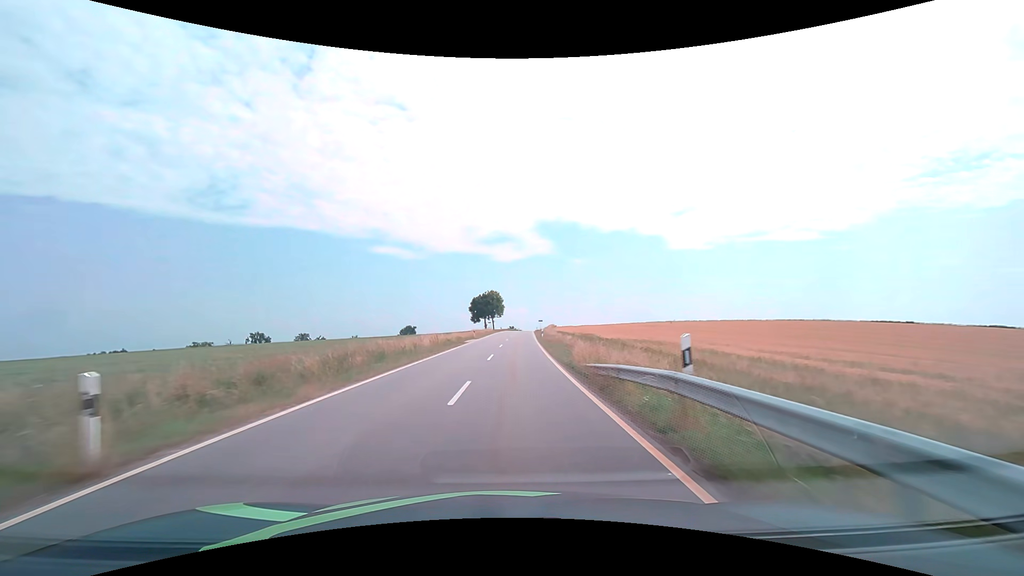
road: tertiary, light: Day
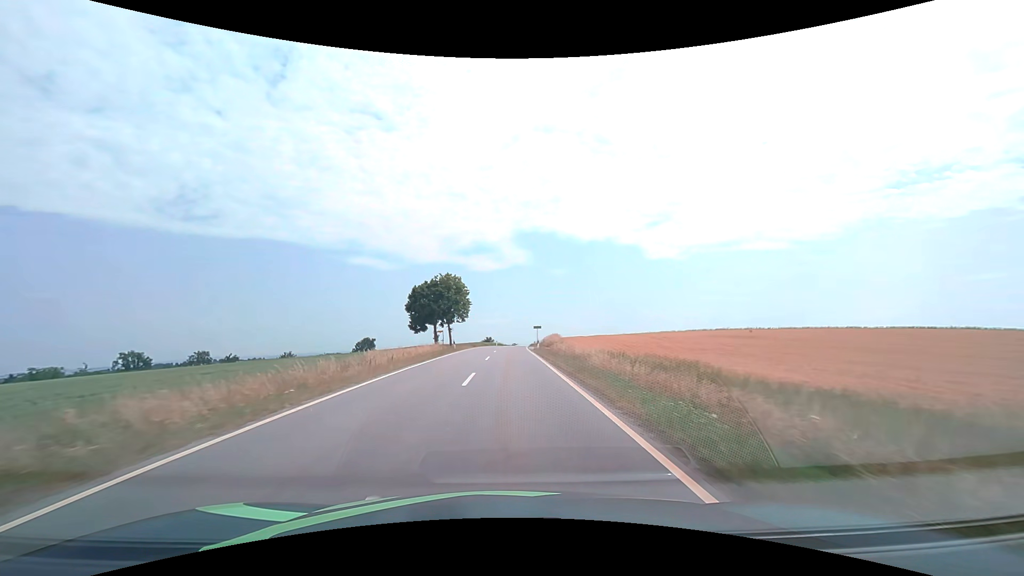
(+1.5, +57.6) m; +2°
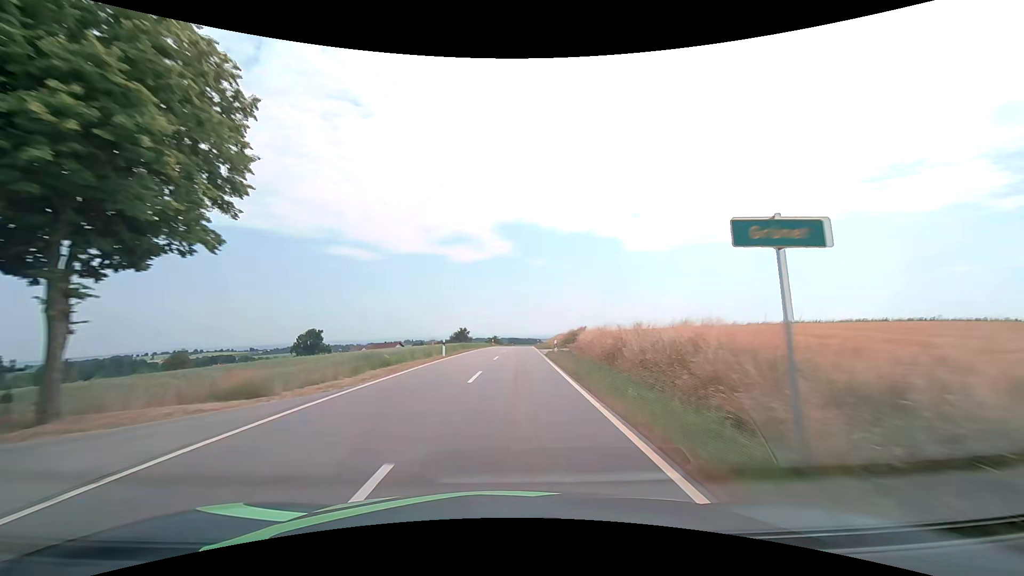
(+0.7, +60.0) m; +2°
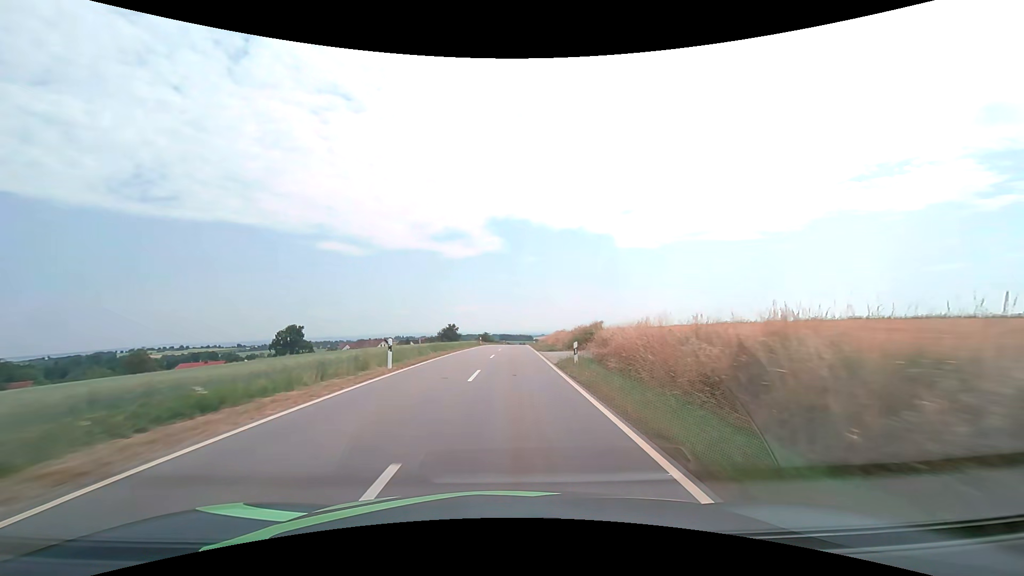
(+0.1, +12.2) m; +1°
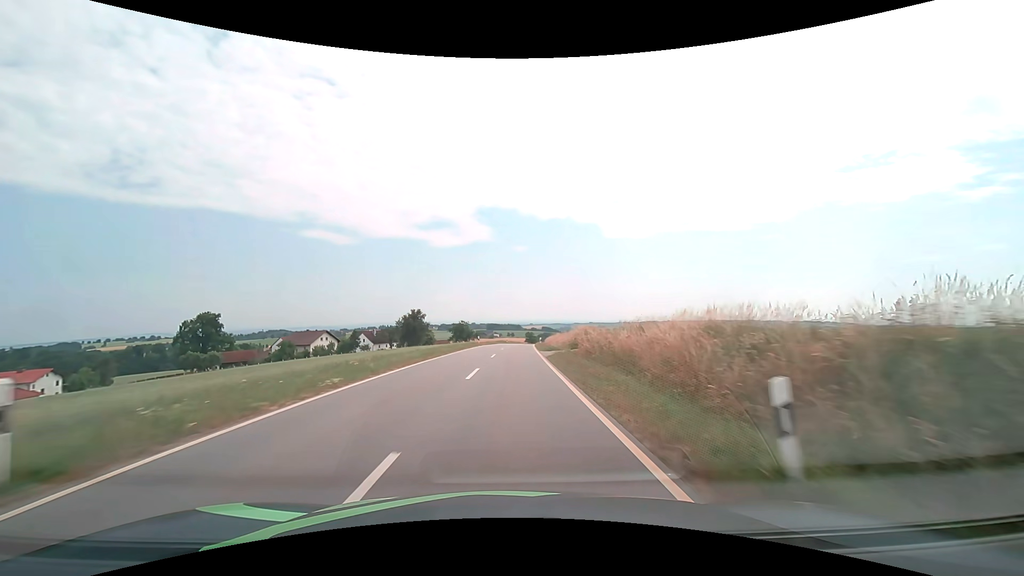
(+1.1, +60.3) m; +1°
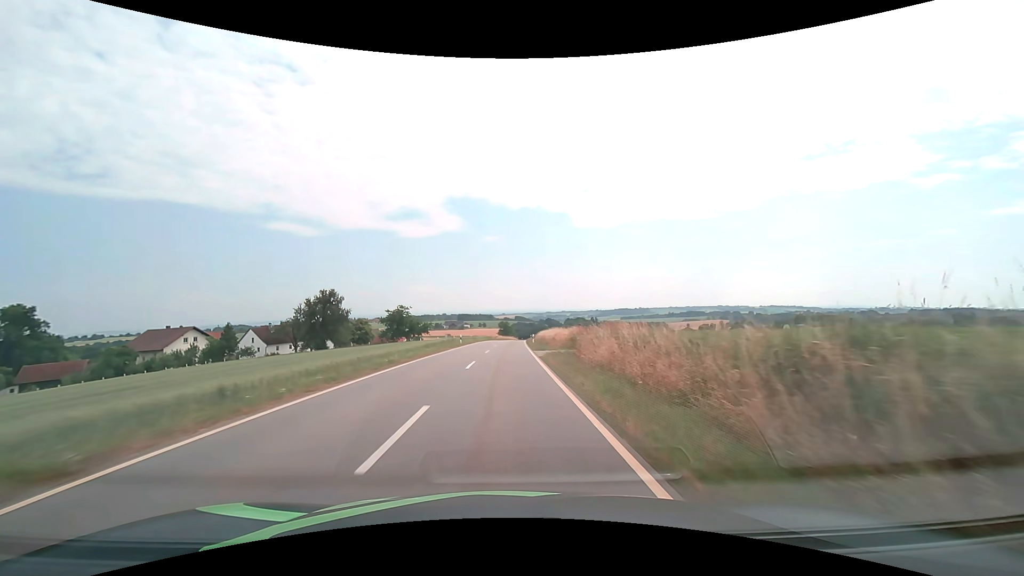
(+1.7, +57.3) m; +3°
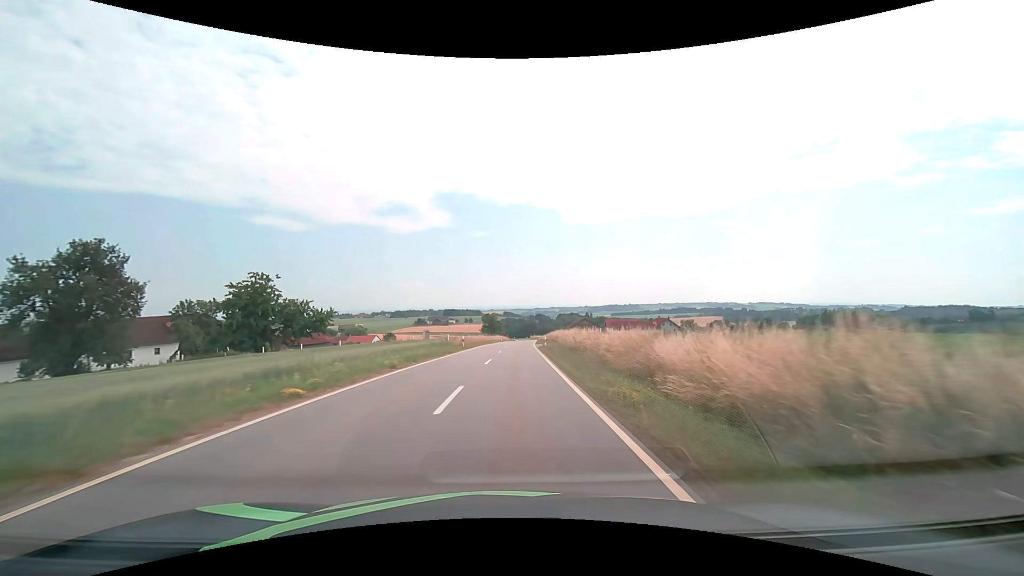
(+0.5, +57.6) m; +1°
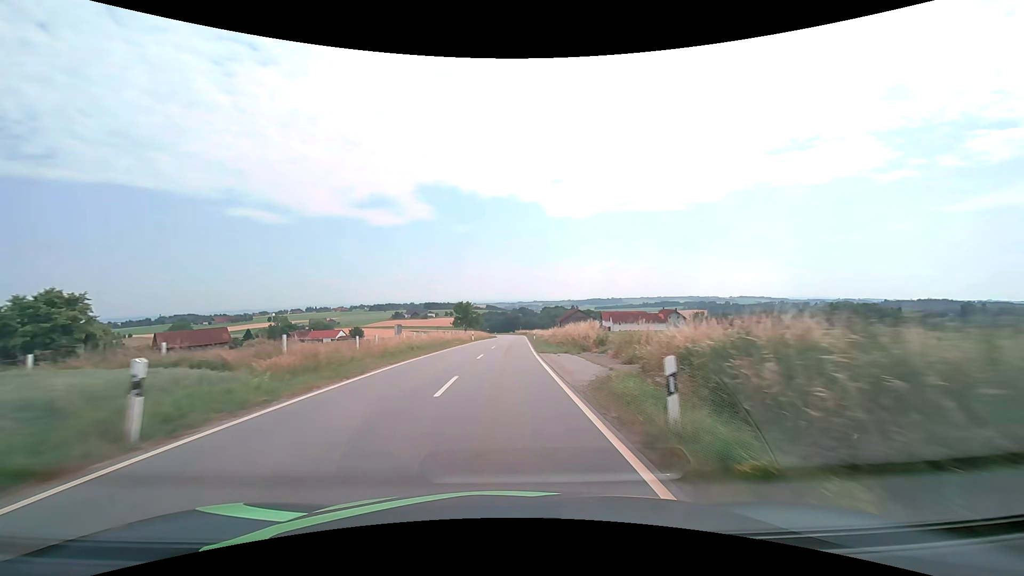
(+0.9, +34.6) m; +2°
(0, +10) (0, +20) (0, +30) (0, +40) (+1, +50) (+1, +60) (+1, +70) (+2, +80) (+2, +90) (+2, +100) m
